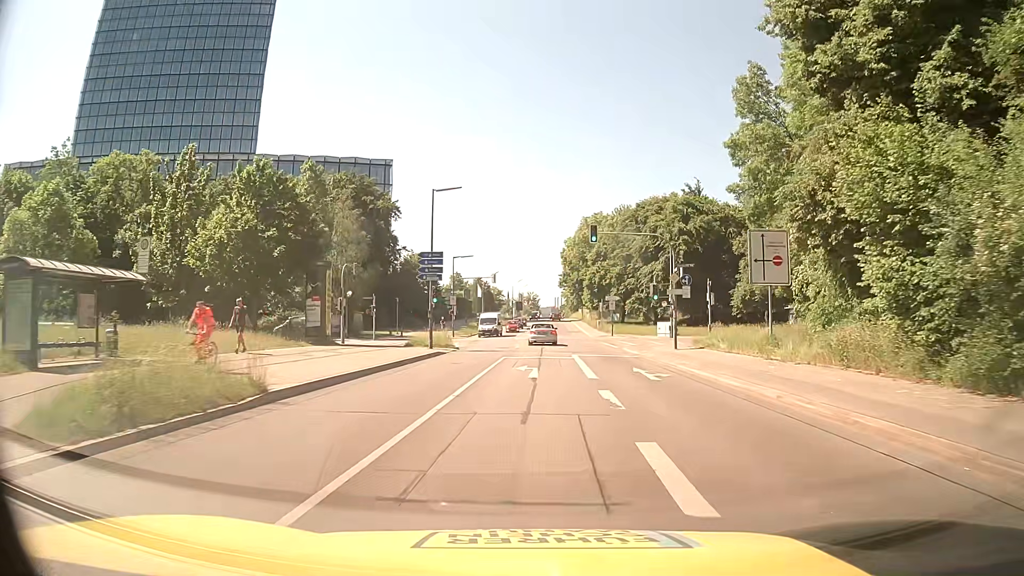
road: secondary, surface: asphalt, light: Day
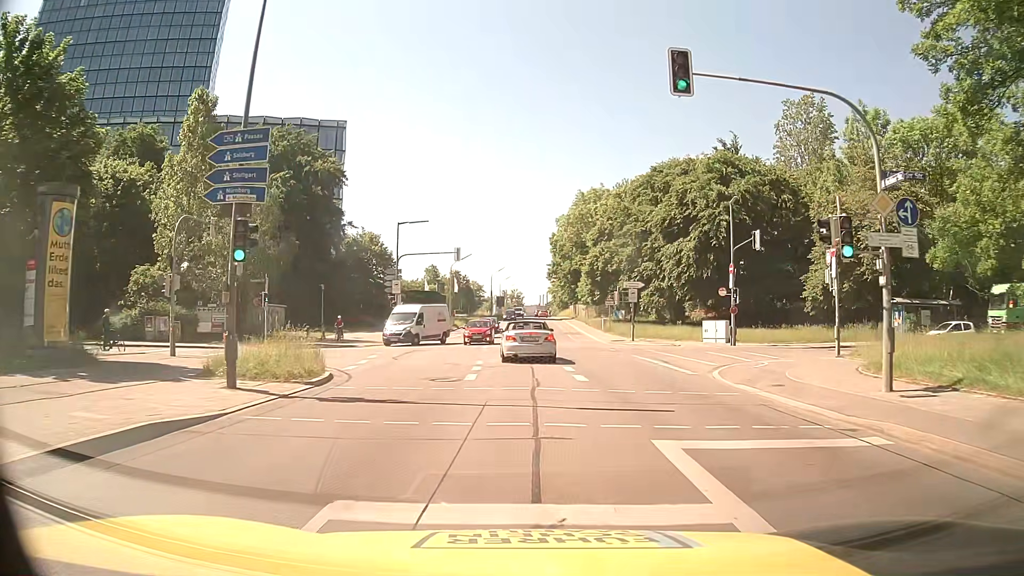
(+0.5, +22.2) m; +2°
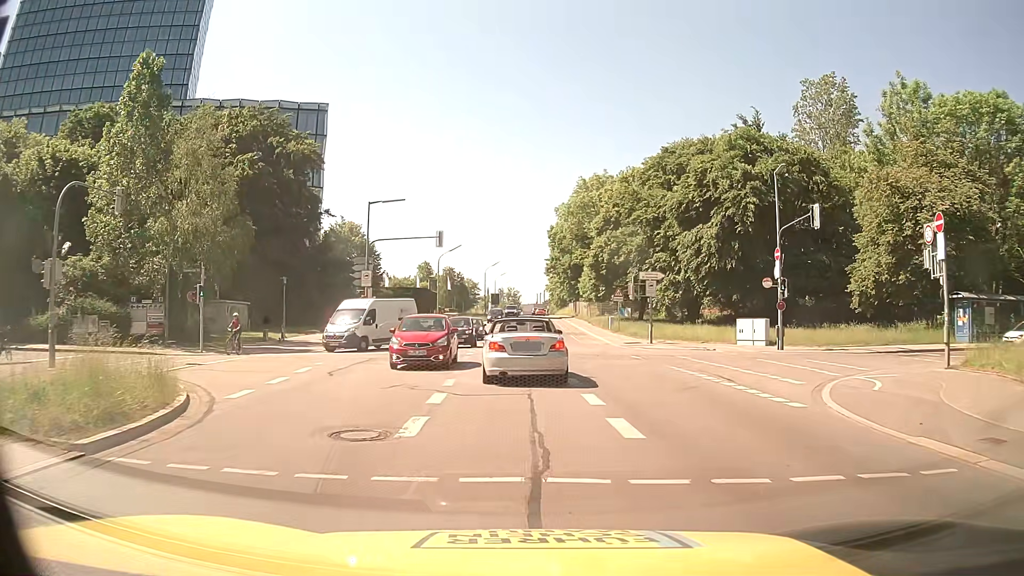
(+0.1, +7.7) m; 0°
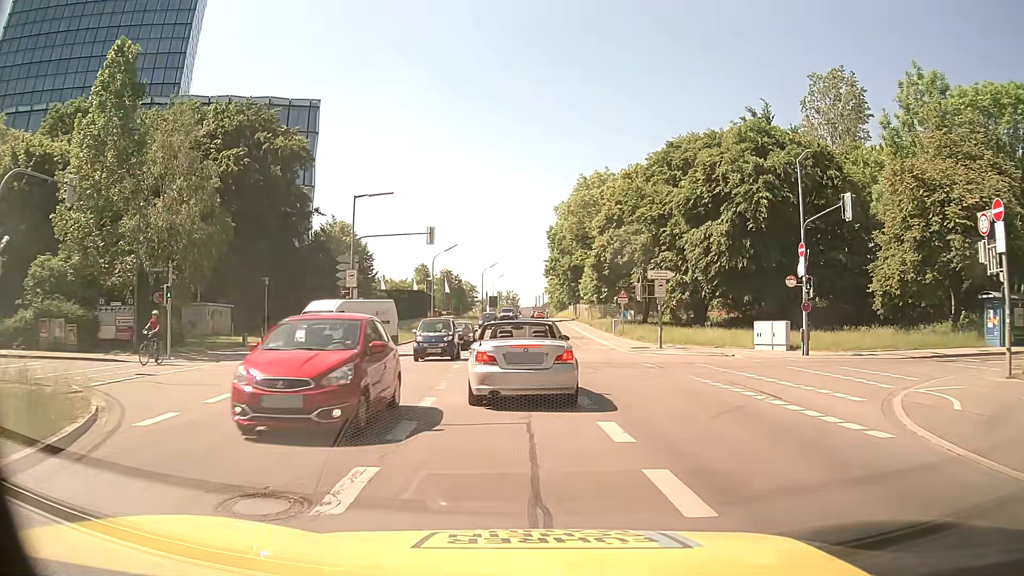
(0.0, +2.9) m; +1°
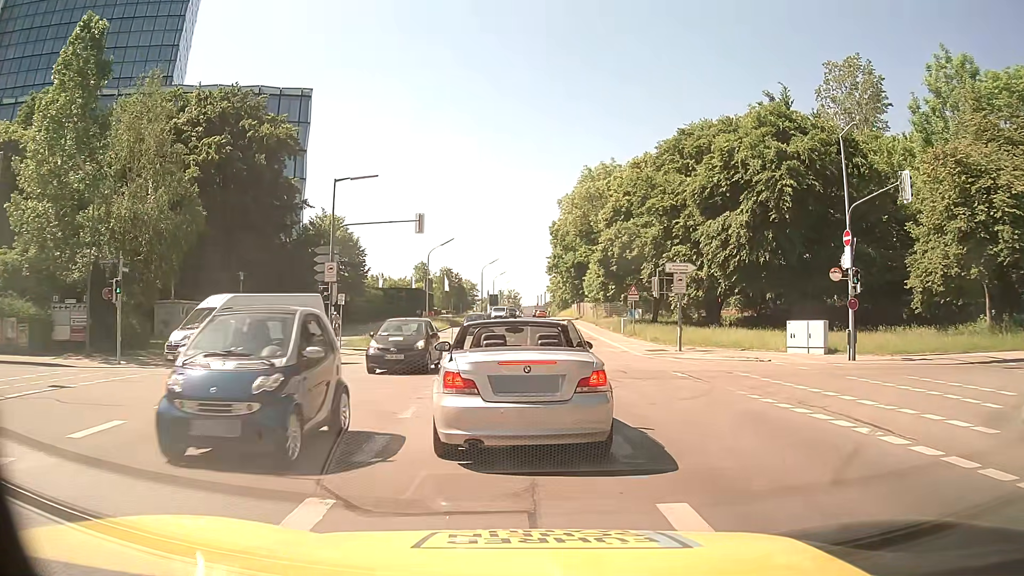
(0.0, +3.9) m; -2°
